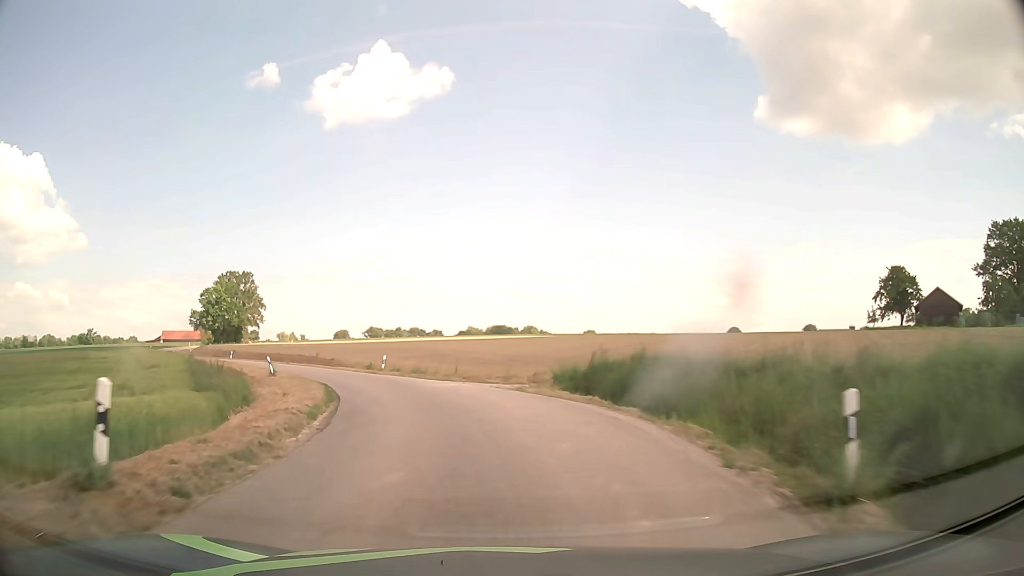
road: unclassified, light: Day
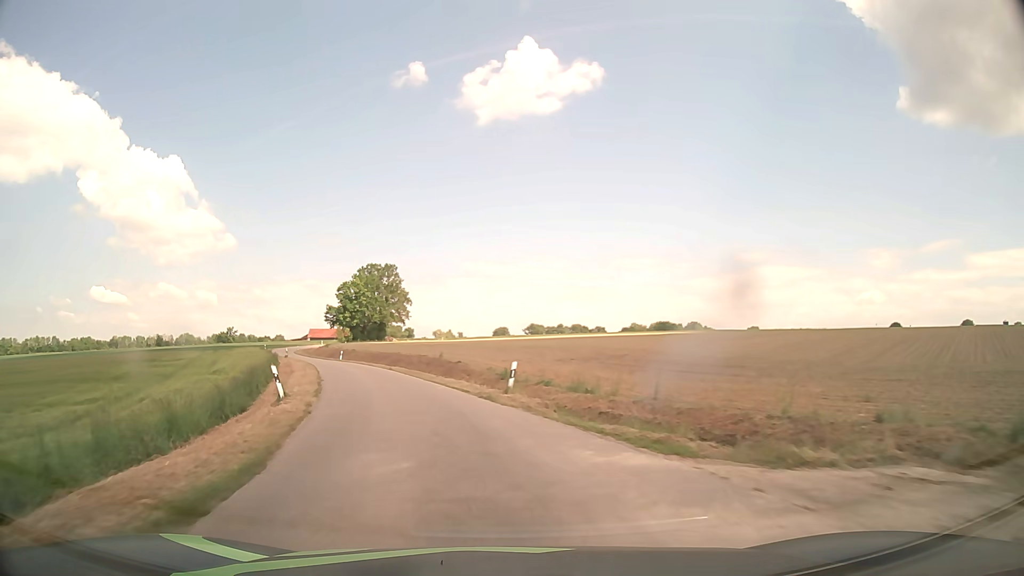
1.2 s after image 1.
(-2.1, +18.1) m; -14°
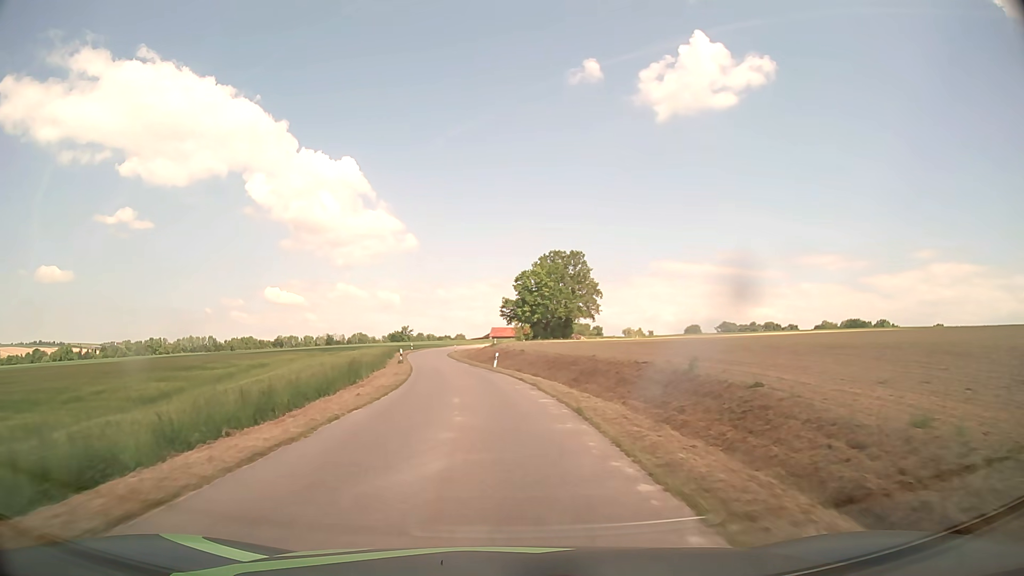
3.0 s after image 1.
(-4.5, +27.0) m; -16°
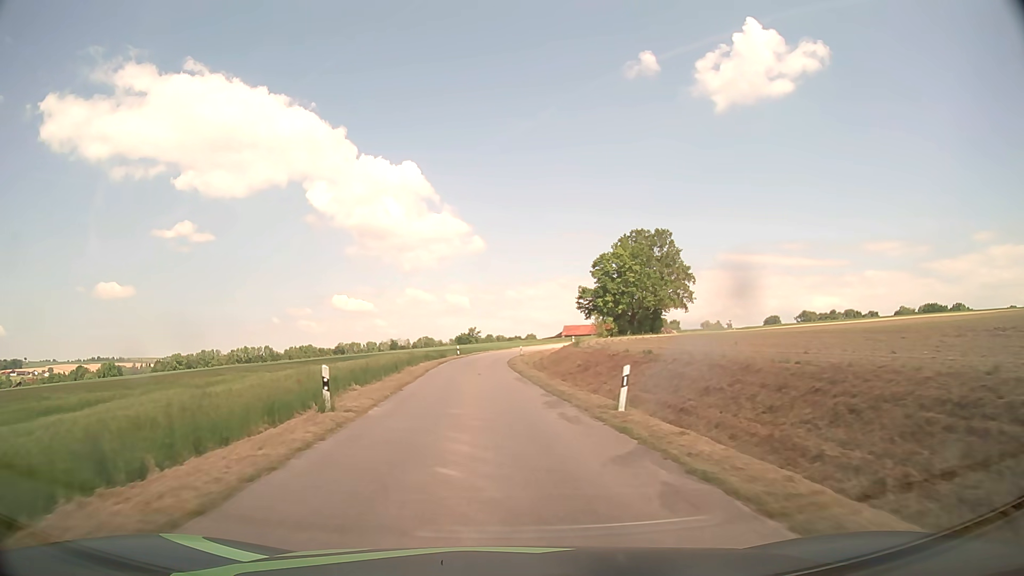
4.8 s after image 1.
(-1.5, +27.6) m; -6°
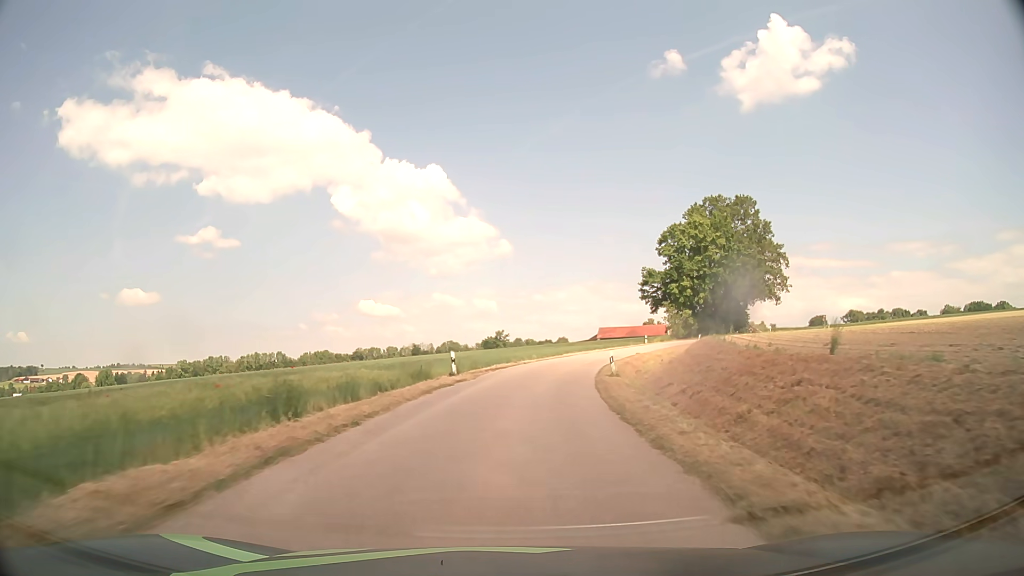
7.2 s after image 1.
(-1.6, +36.8) m; -3°
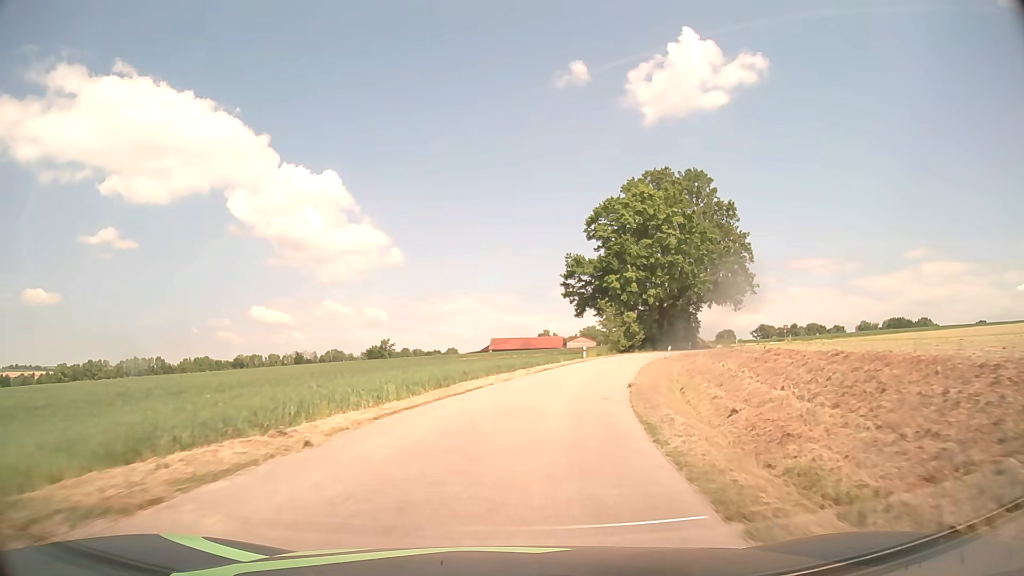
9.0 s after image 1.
(+1.8, +27.2) m; +9°
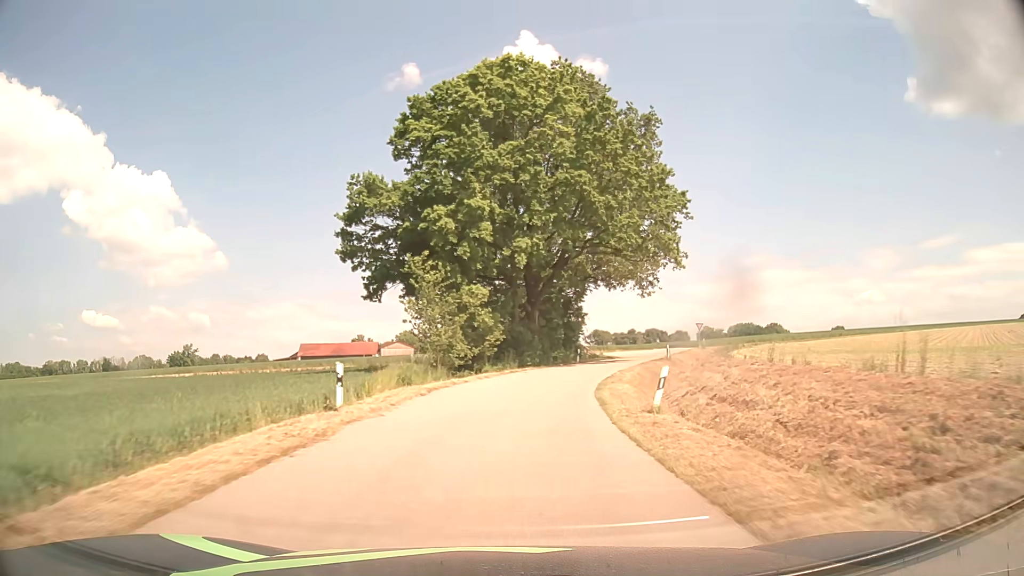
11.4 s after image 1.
(+5.2, +35.6) m; +15°
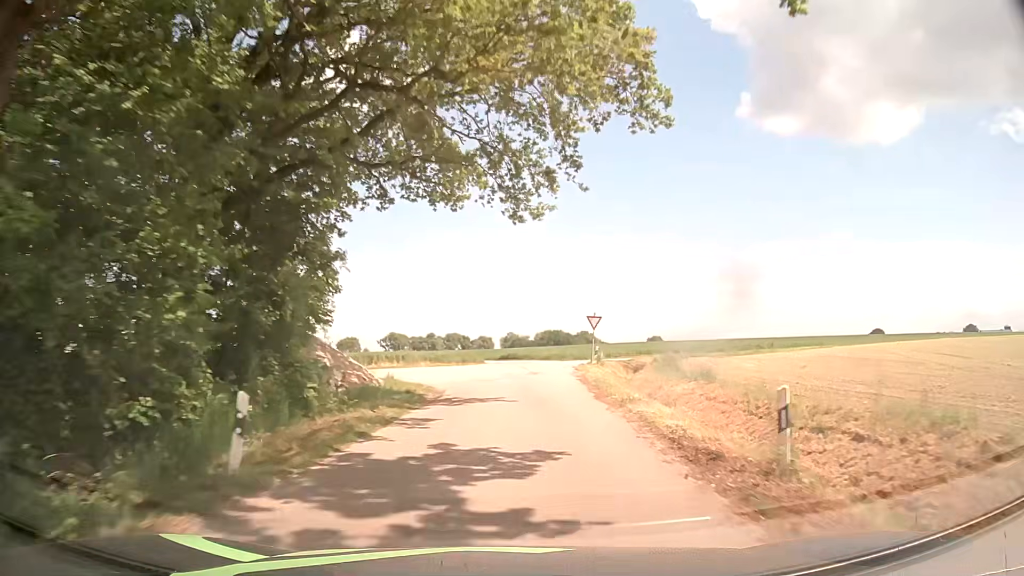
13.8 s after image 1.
(+4.9, +35.4) m; +17°
(0, +10) (+1, +20) (+1, +30) (+3, +40) (+9, +48) (+17, +54) (+26, +58) (+35, +63) (+44, +67) (+53, +70) m
